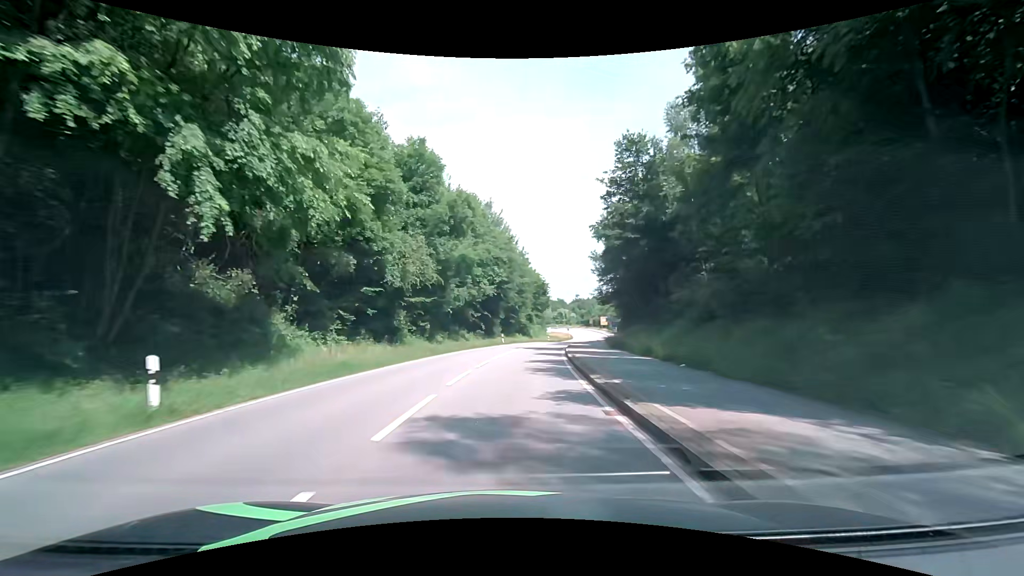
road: secondary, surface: asphalt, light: Day
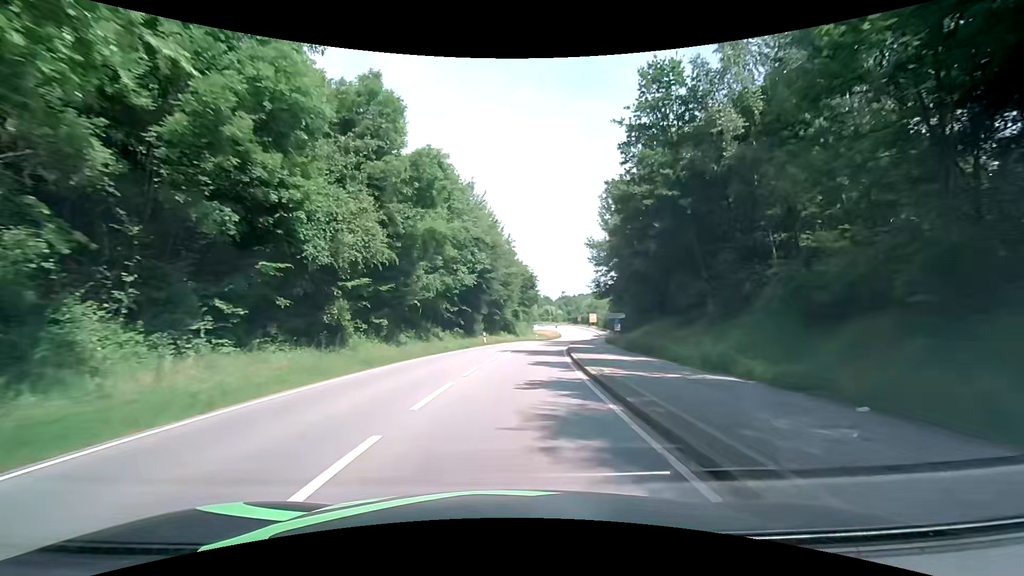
(+0.2, +9.8) m; +2°
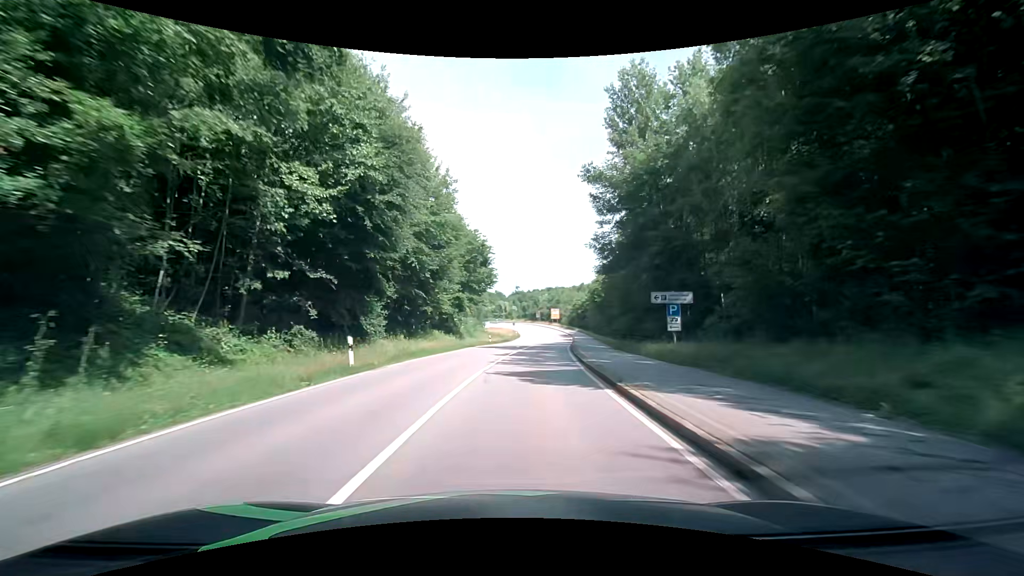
(+1.5, +29.6) m; +6°
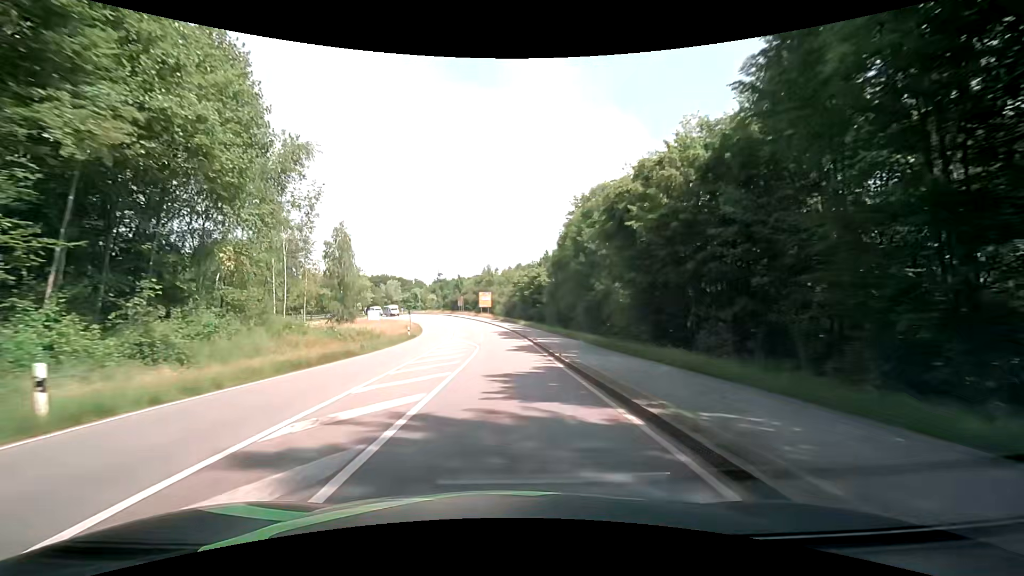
(+4.3, +50.2) m; +8°
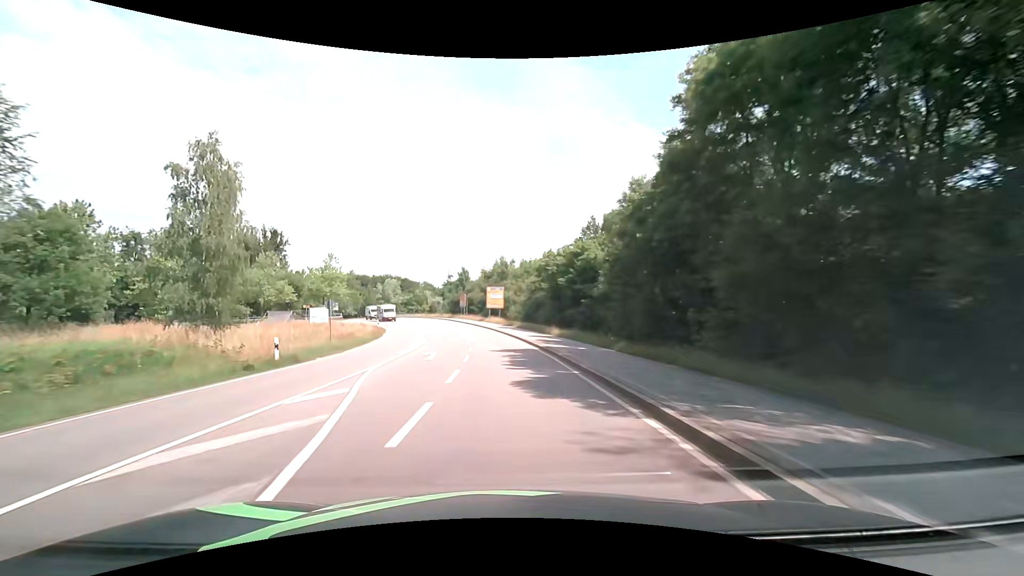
(-0.3, +31.1) m; -2°
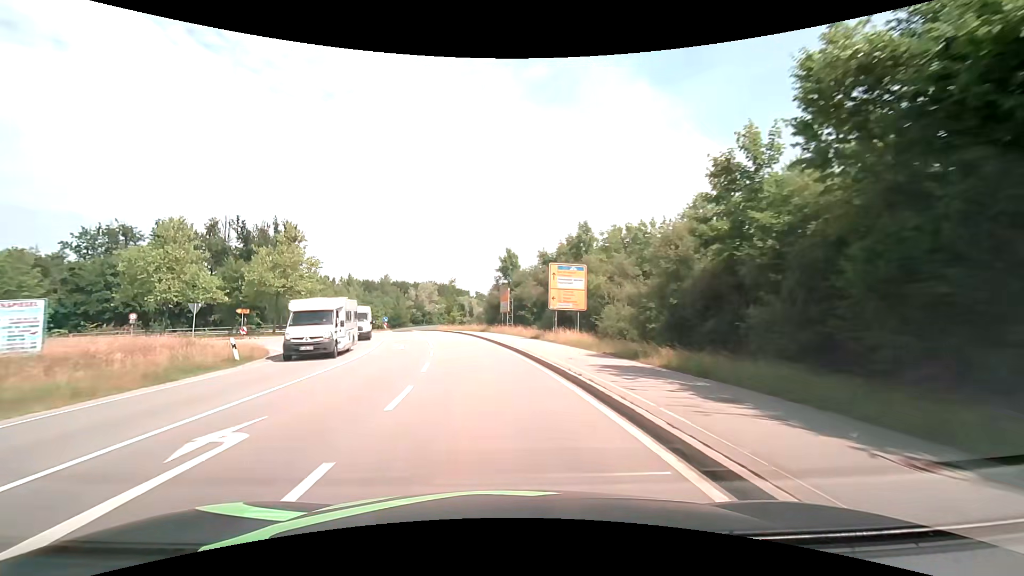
(-1.6, +39.7) m; -7°
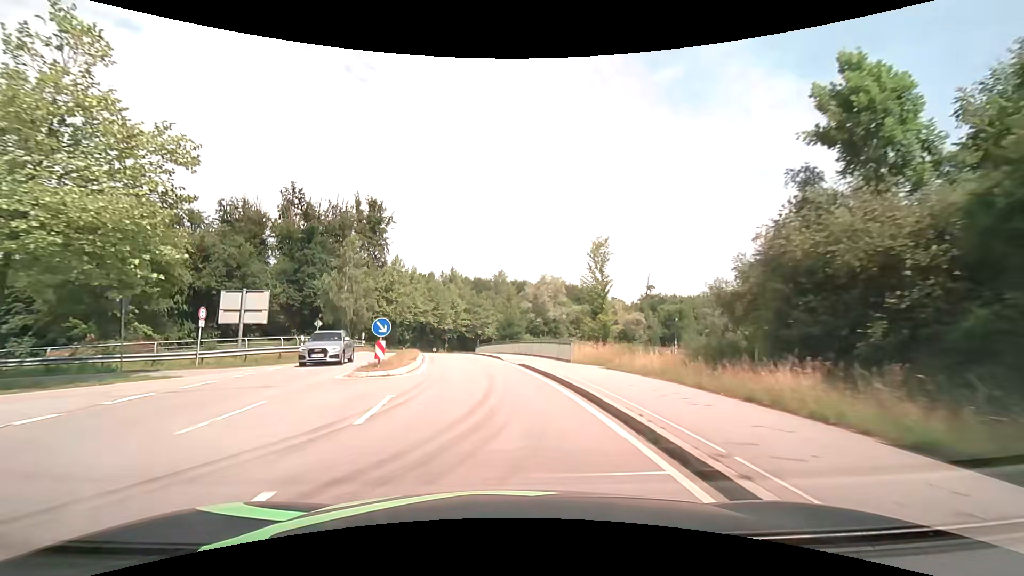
(-5.9, +44.2) m; -14°
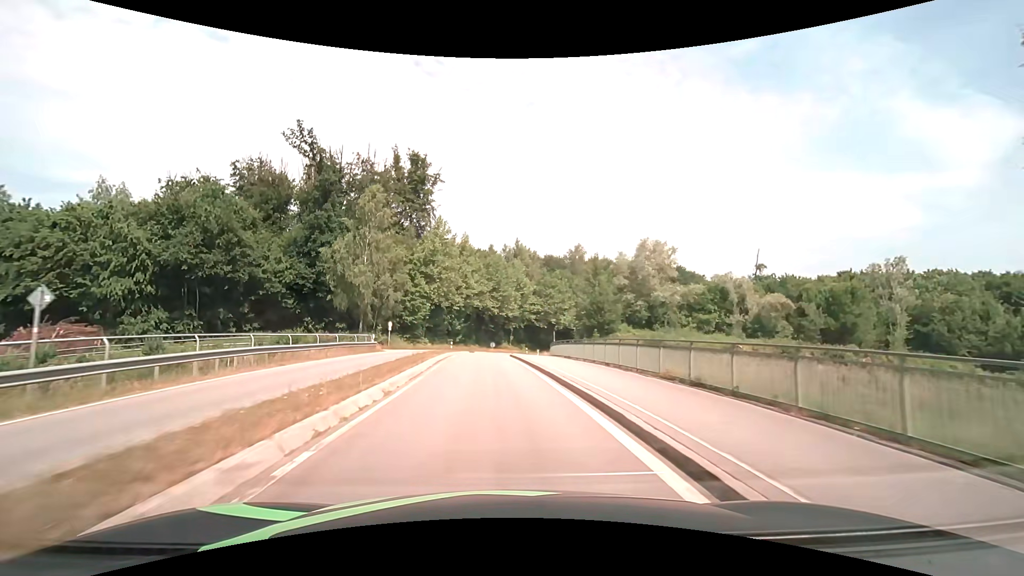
(-2.0, +25.9) m; -8°
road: primary_link
(0, +10) (-1, +20) (-1, +30) (-2, +40) (-1, +50) (0, +60) (+3, +69) (+8, +78) (+14, +86) (+21, +93) m
